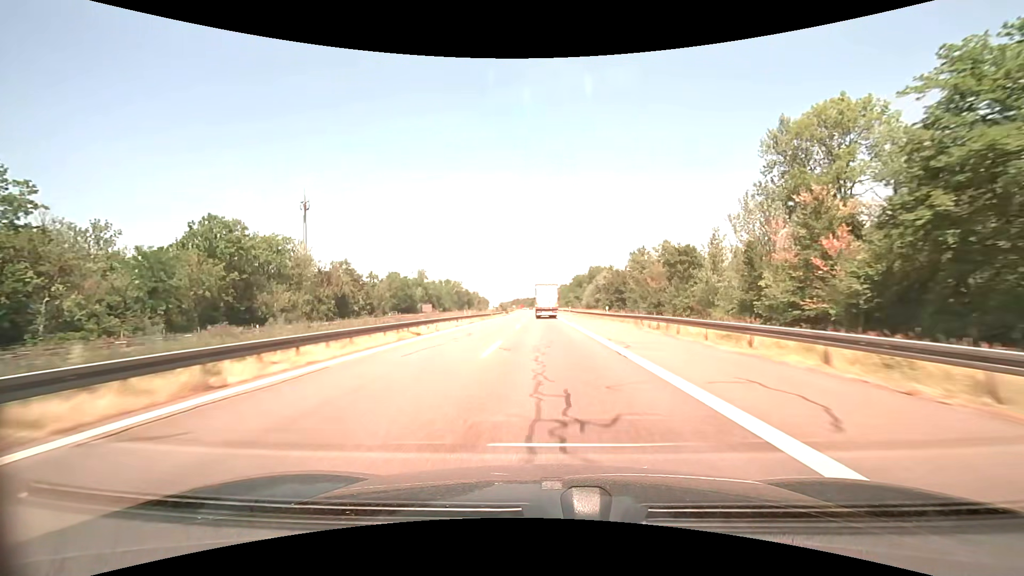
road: motorway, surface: asphalt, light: Day
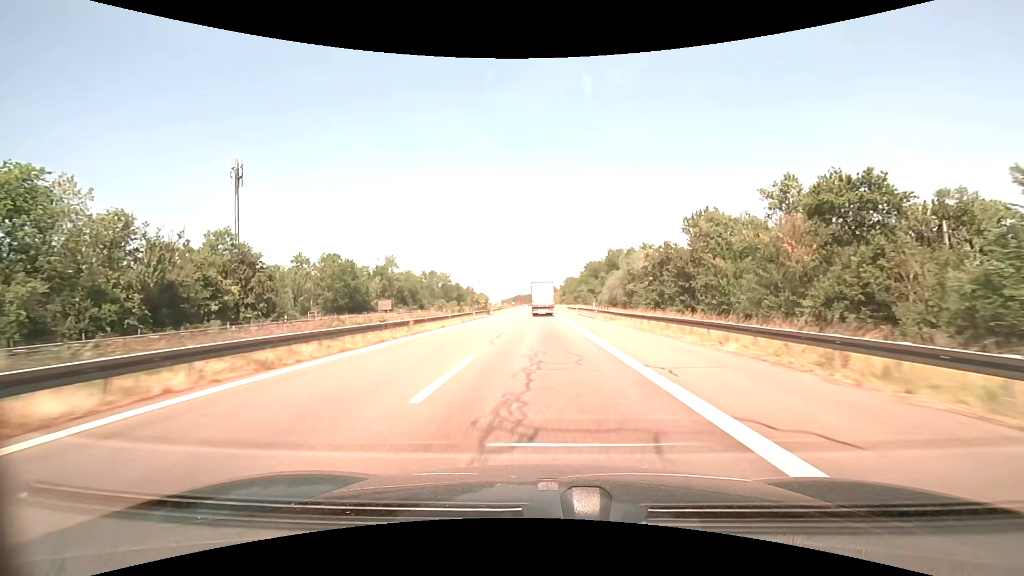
(-0.2, +42.2) m; 0°
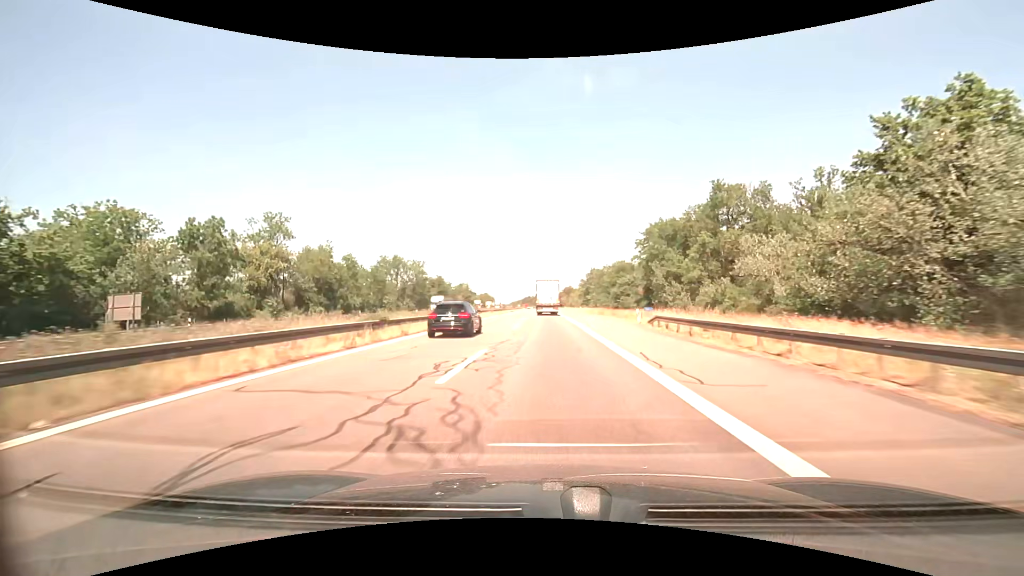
(-0.8, +70.3) m; -1°
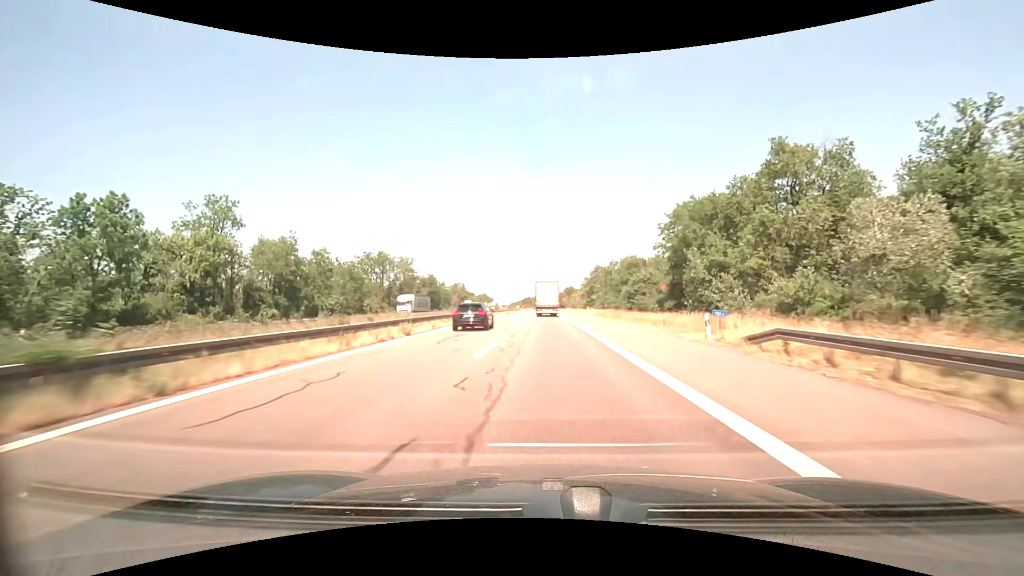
(0.0, +14.0) m; 0°
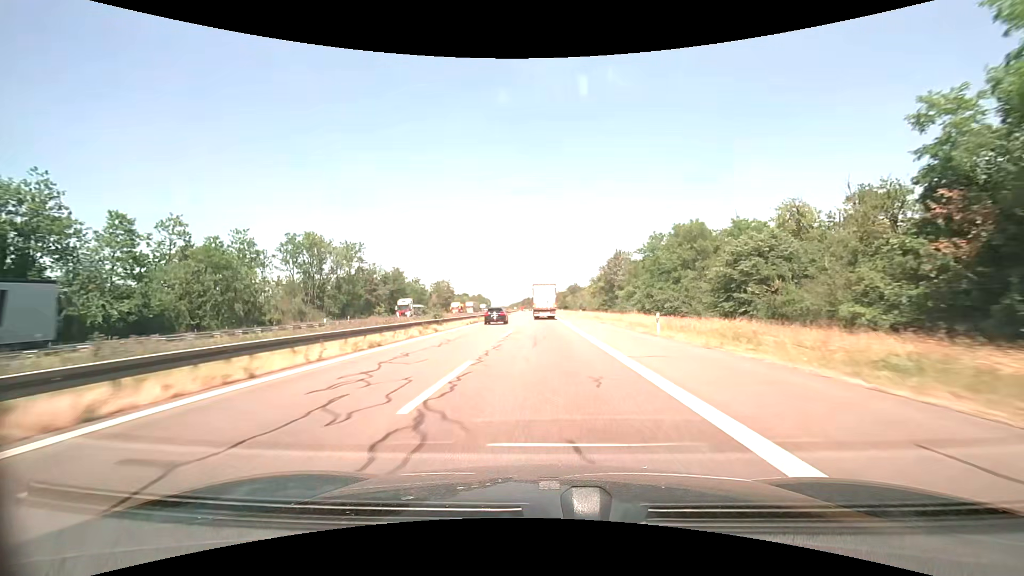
(+0.1, +42.0) m; 0°
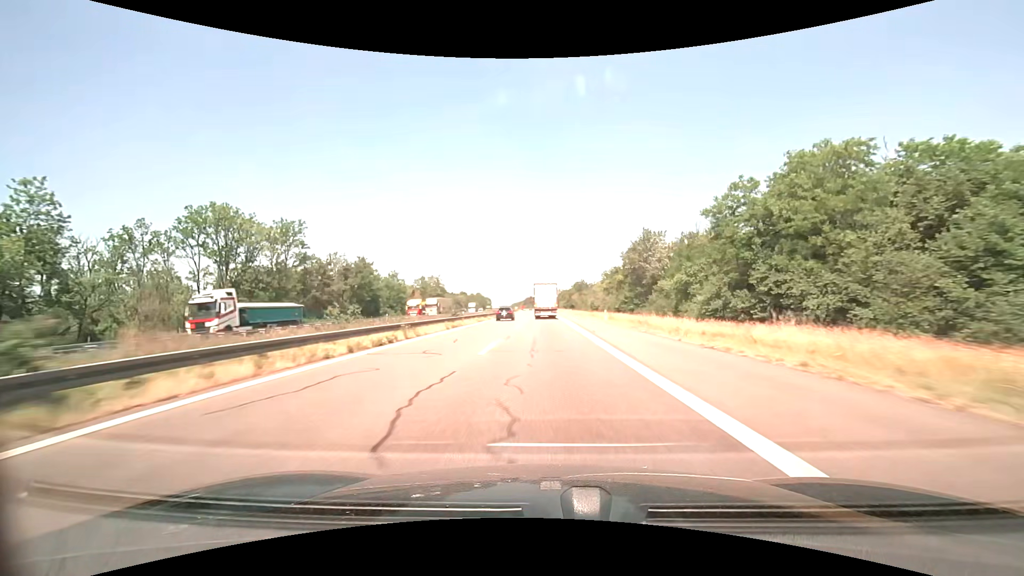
(-0.2, +27.9) m; -1°
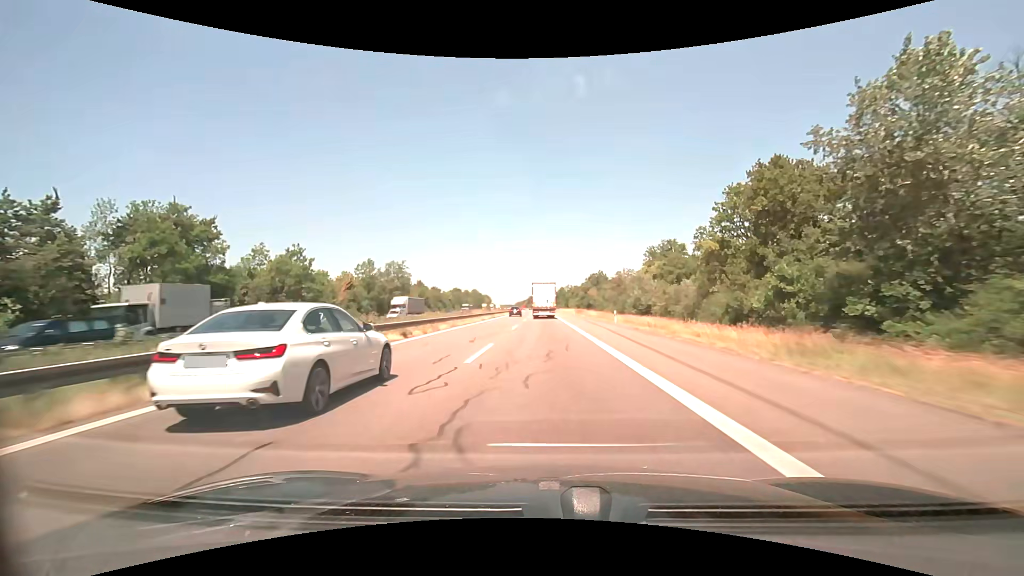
(-0.2, +56.5) m; -1°
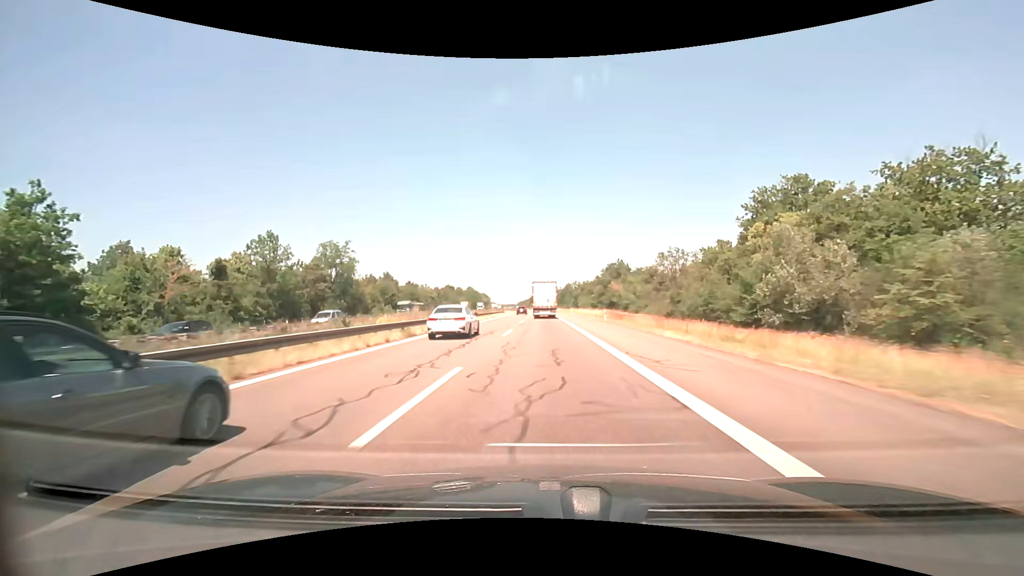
(-0.1, +43.1) m; 0°
(0, +10) (0, +20) (0, +30) (0, +40) (0, +50) (0, +60) (0, +70) (0, +80) (0, +90) (-1, +100) m
